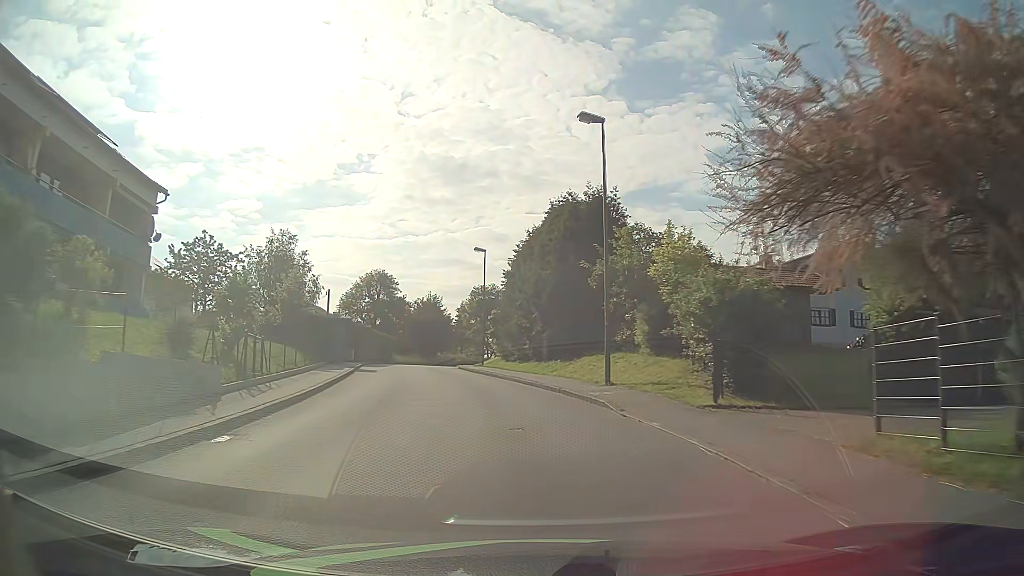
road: unclassified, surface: asphalt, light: Day
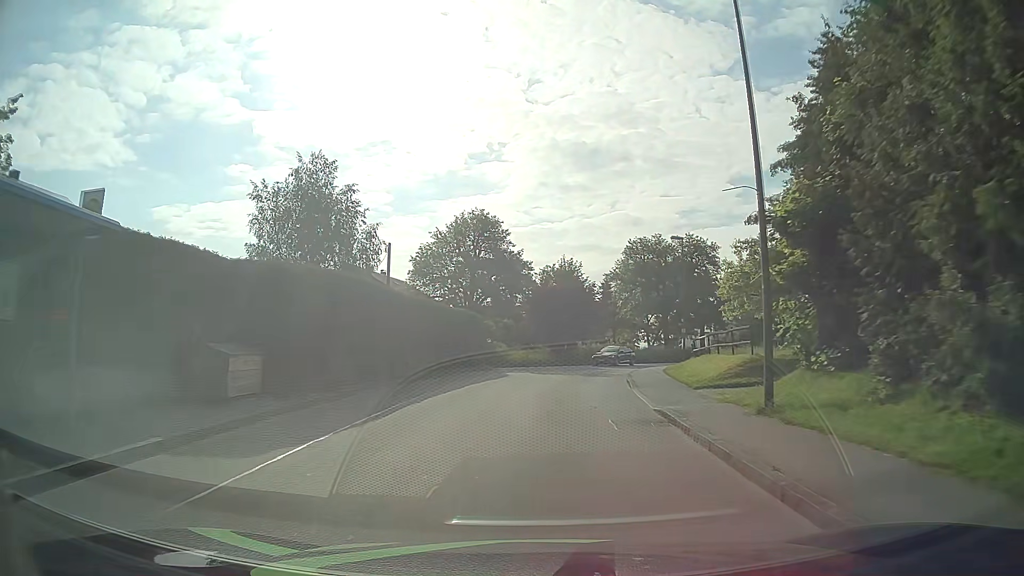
(-4.6, +34.1) m; -12°
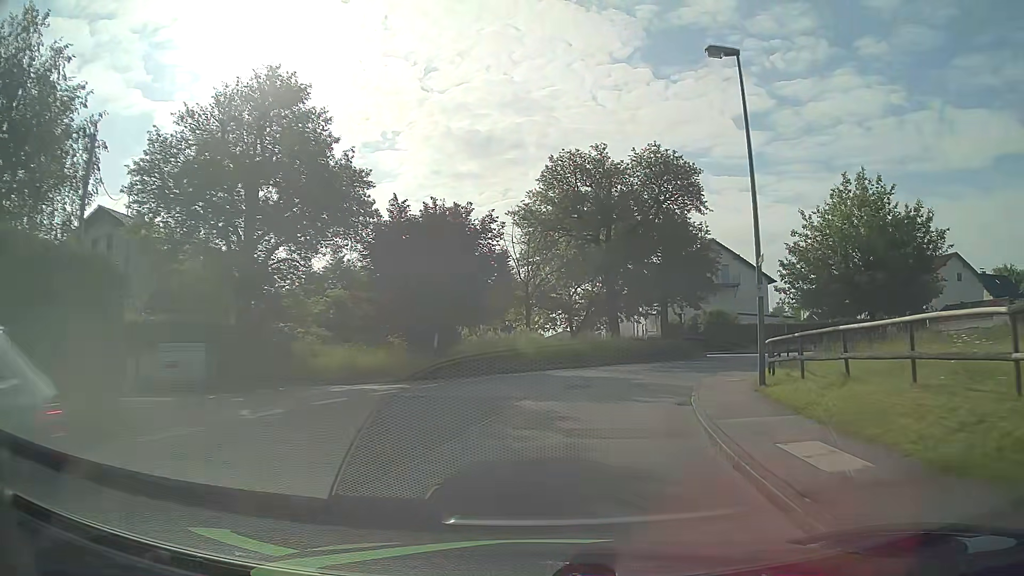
(+1.7, +27.2) m; +9°
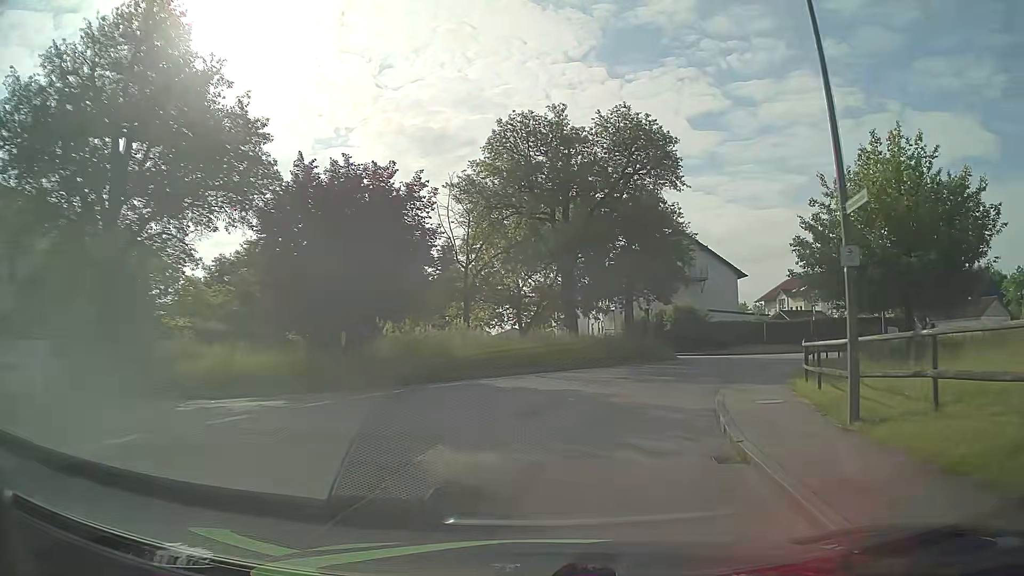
(+0.2, +6.5) m; +4°
(+1, +10) (+4, +19) (+9, +28) (+16, +35) (+24, +41) (+33, +45) (+42, +48) (+52, +51) (+62, +54) (+71, +57) m
